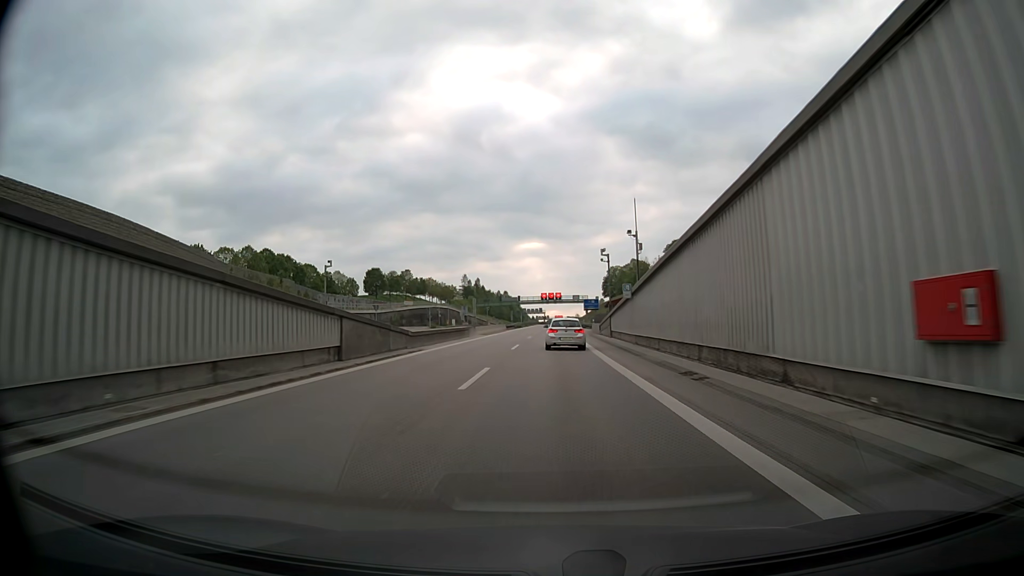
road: motorway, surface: asphalt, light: Day
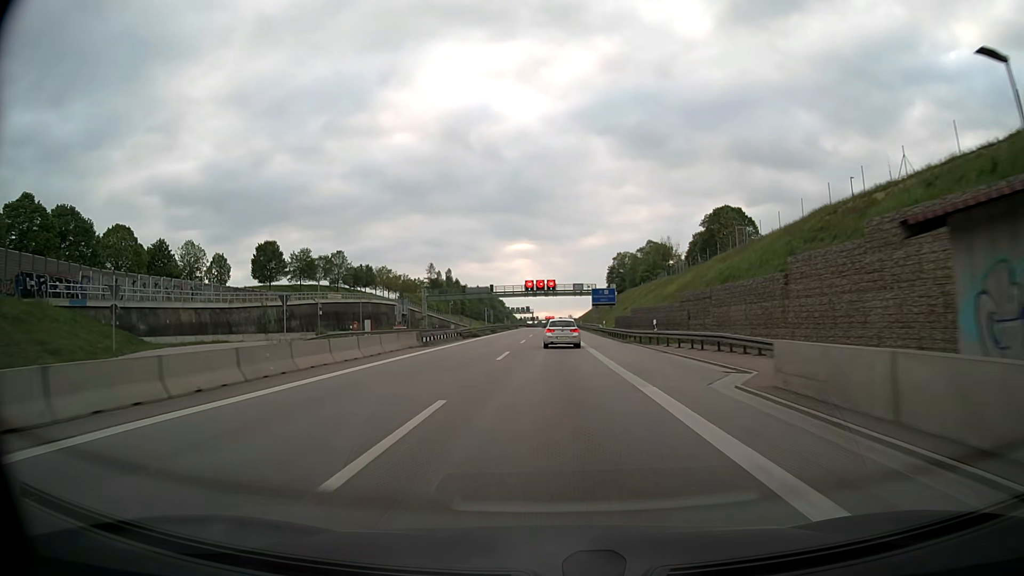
(+0.7, +62.0) m; +1°
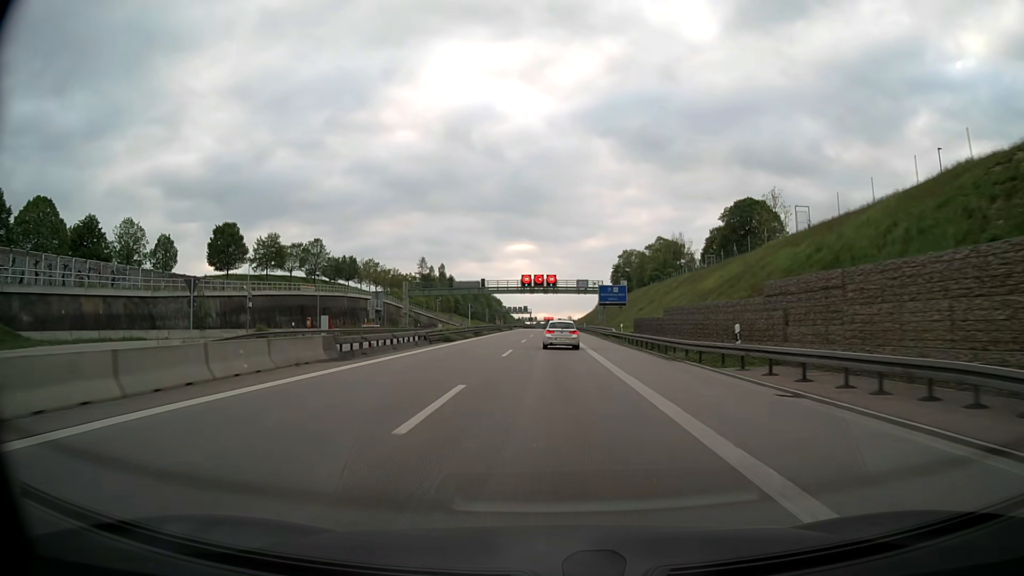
(0.0, +15.6) m; 0°
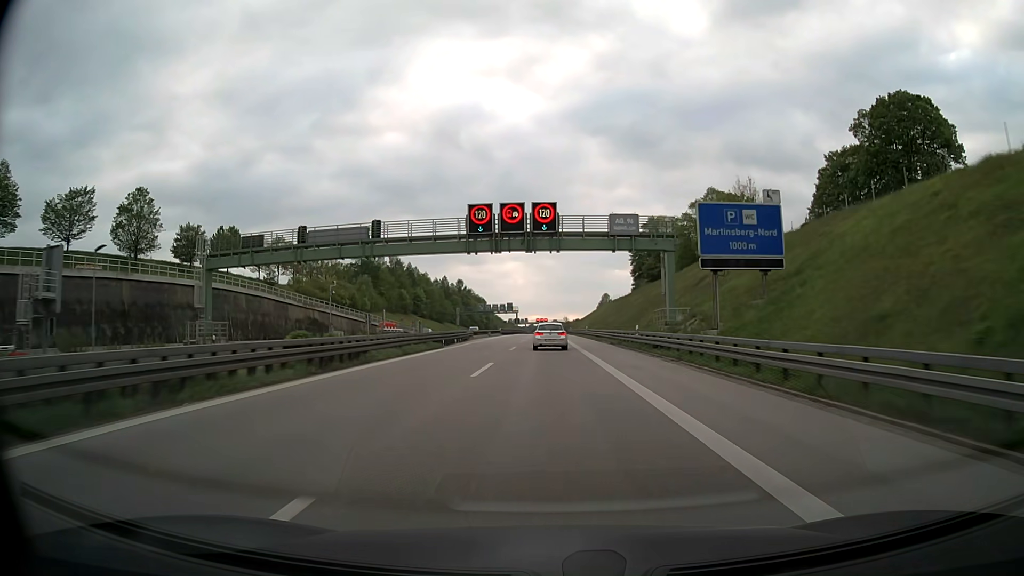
(+0.6, +63.2) m; +1°
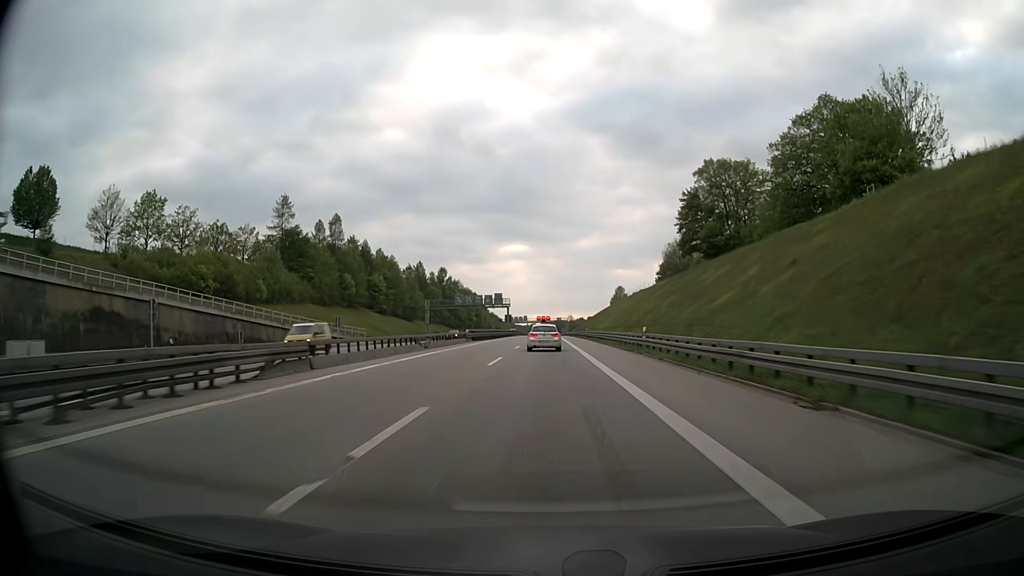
(0.0, +48.2) m; 0°
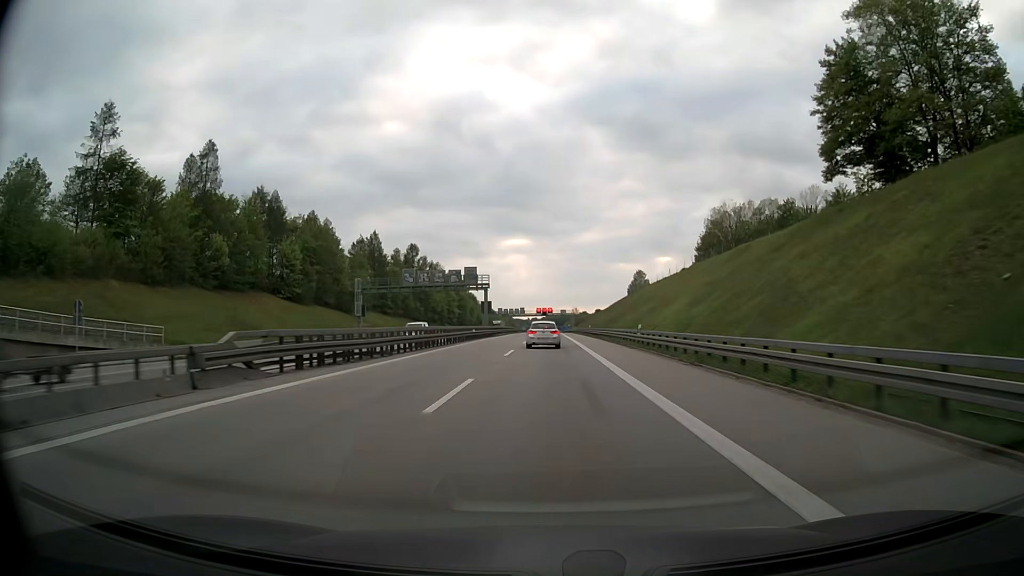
(+0.2, +48.9) m; 0°
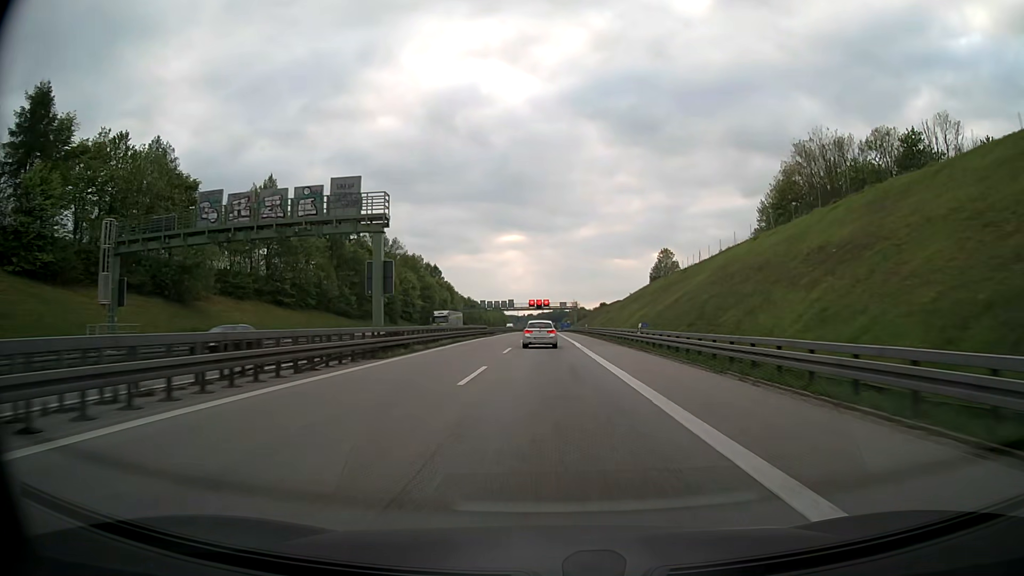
(+0.2, +49.5) m; 0°
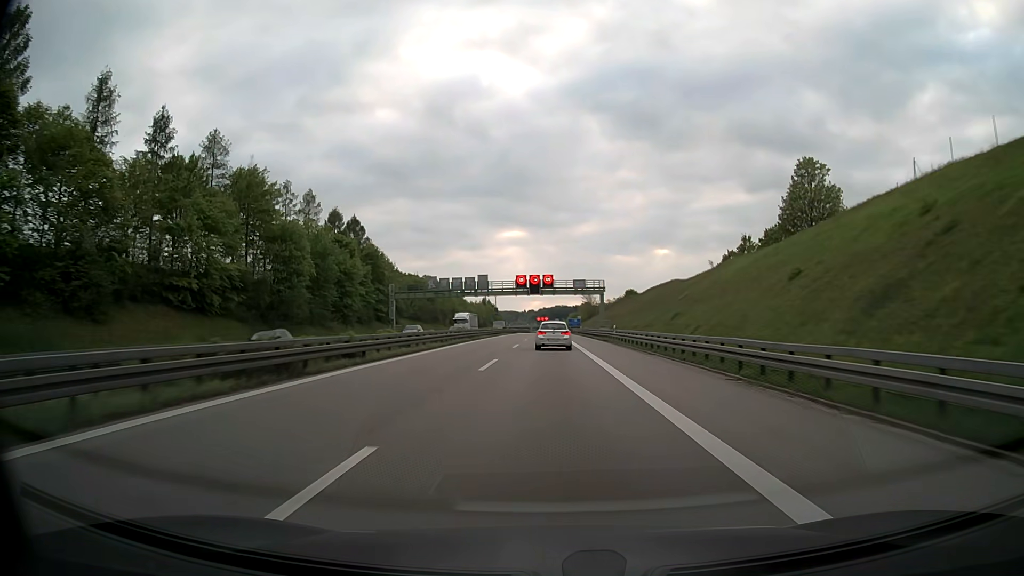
(-0.3, +83.0) m; 0°
(0, +10) (0, +20) (0, +30) (0, +40) (0, +50) (0, +60) (0, +70) (0, +80) (0, +90) (0, +100) m
